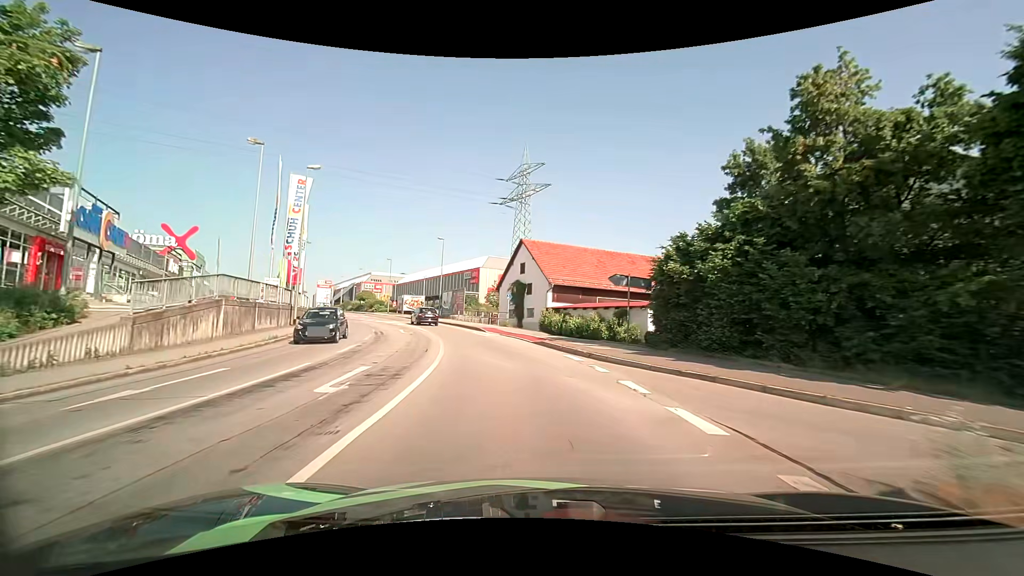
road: tertiary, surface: asphalt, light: Day
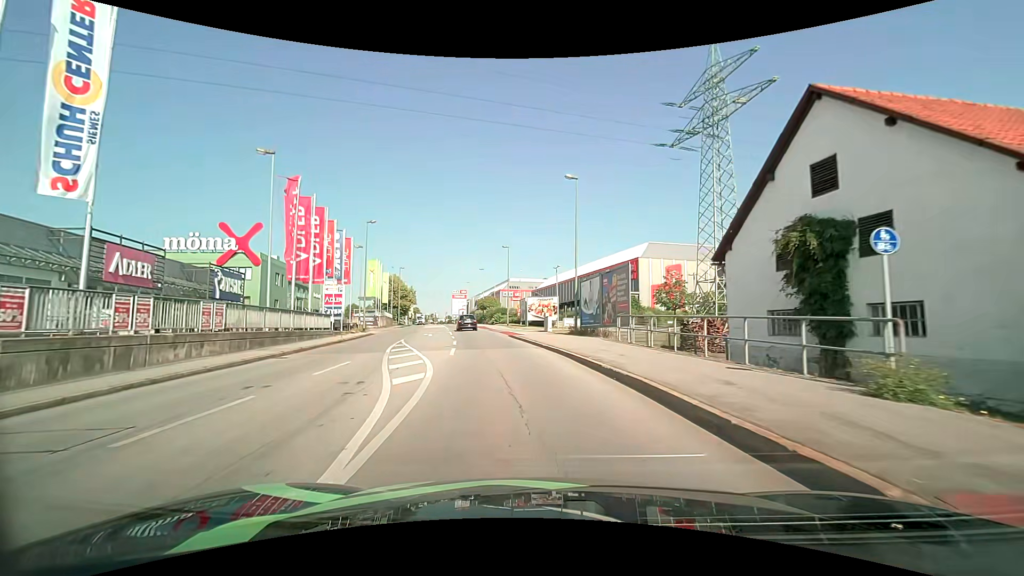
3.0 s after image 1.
(-4.7, +30.3) m; -17°
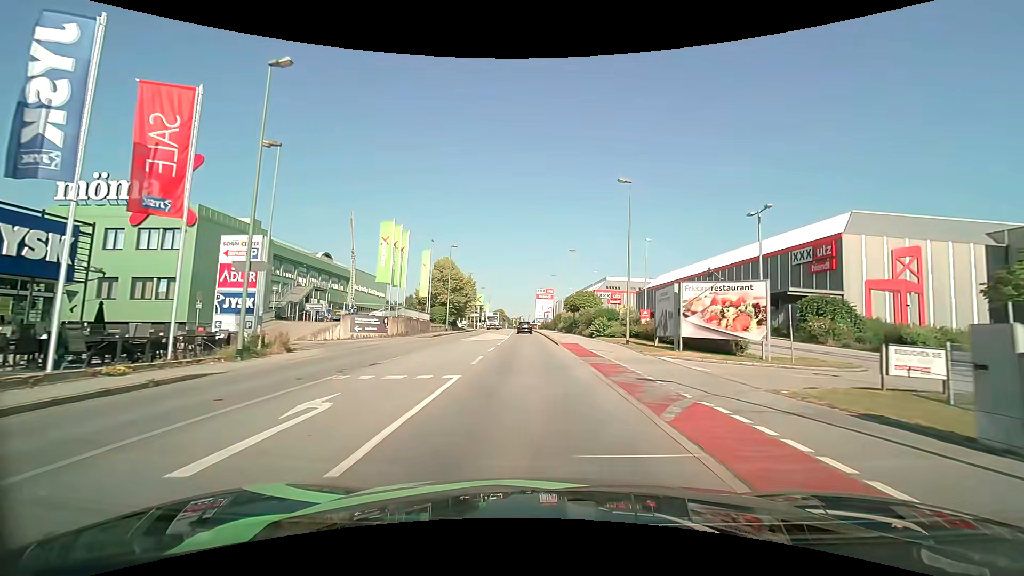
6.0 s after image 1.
(-3.3, +30.7) m; -11°
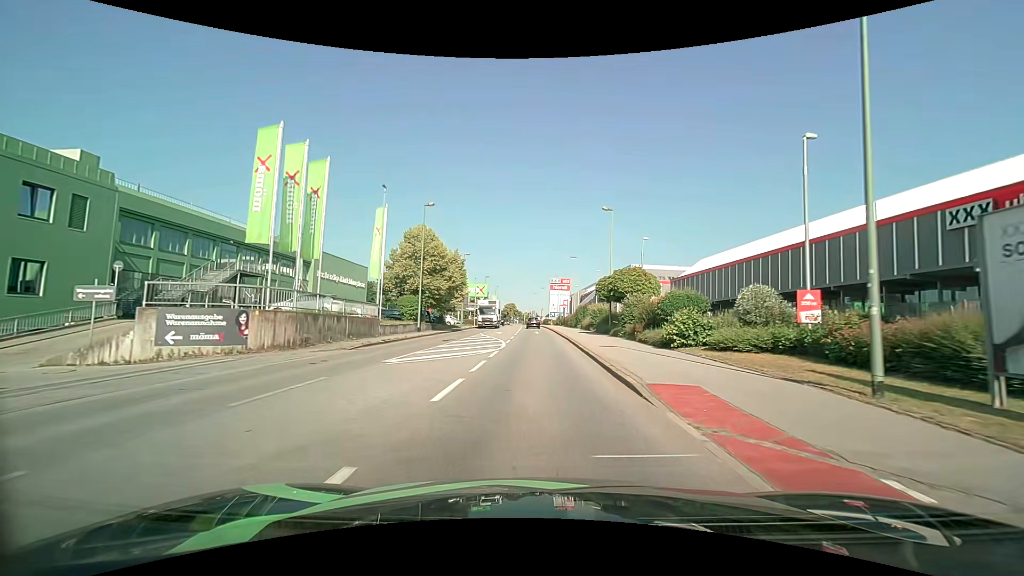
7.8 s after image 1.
(-0.2, +19.8) m; -1°
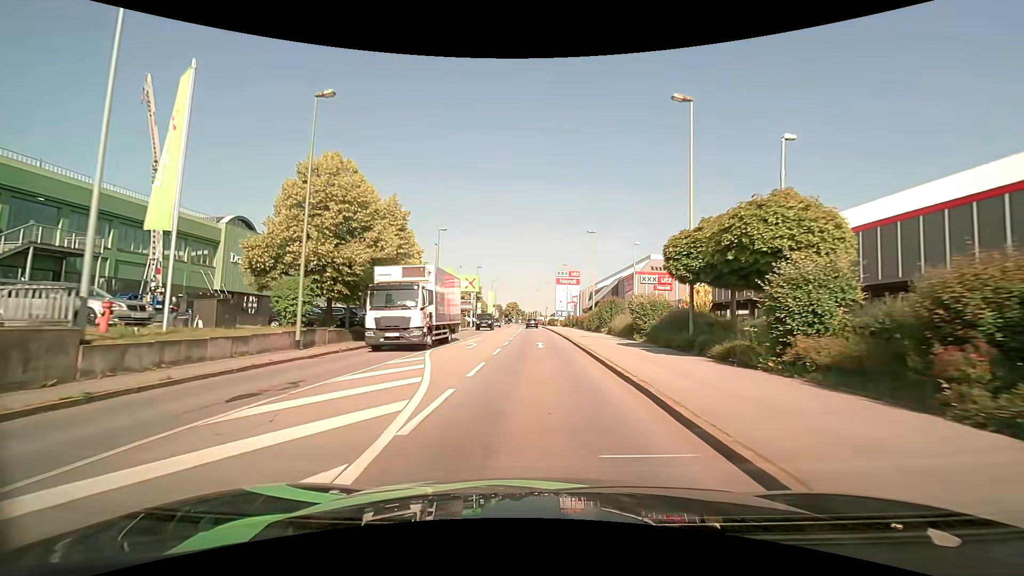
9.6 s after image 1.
(0.0, +19.9) m; 0°
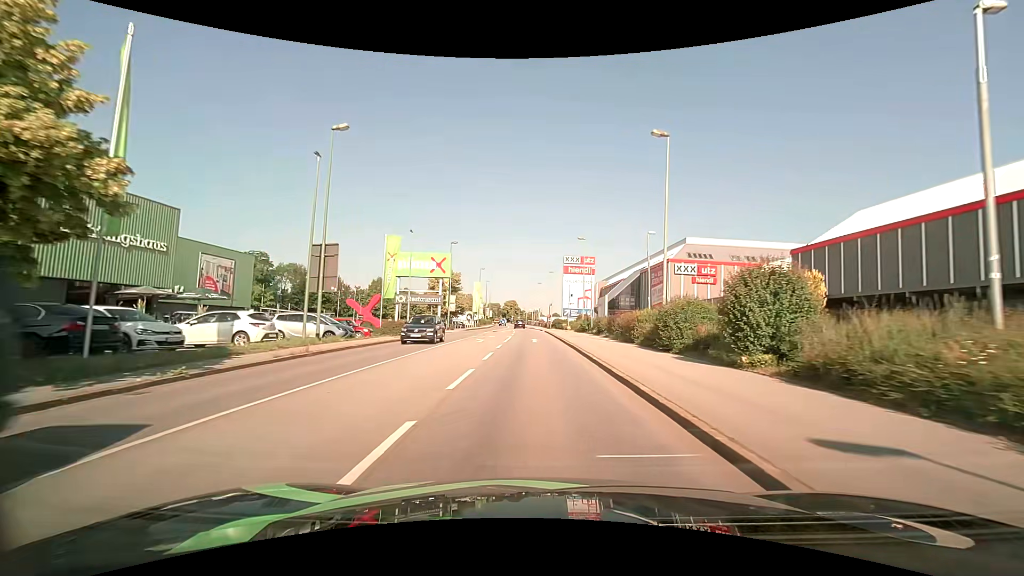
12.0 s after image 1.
(-0.2, +26.9) m; 0°
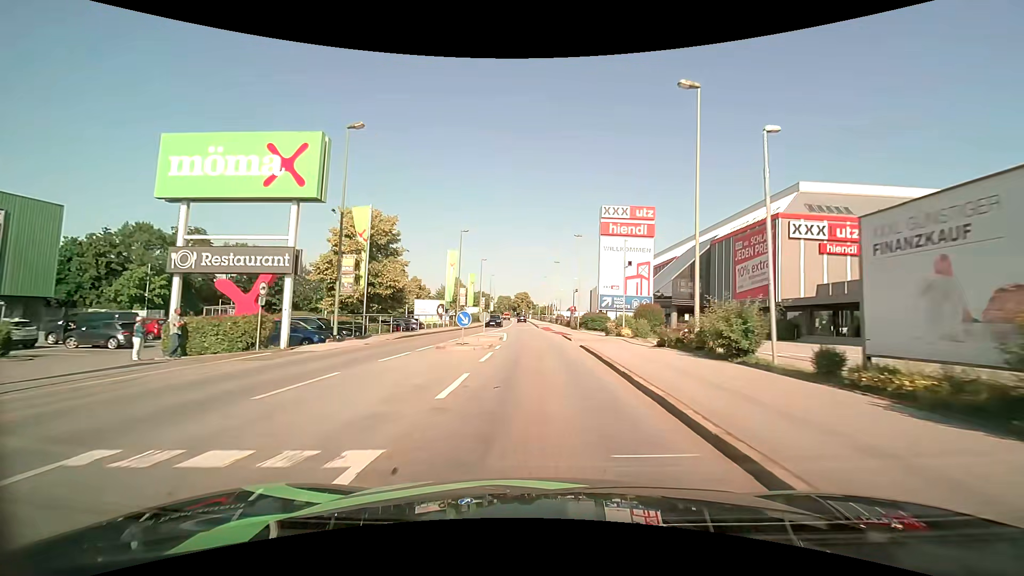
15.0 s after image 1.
(-0.3, +34.3) m; -1°
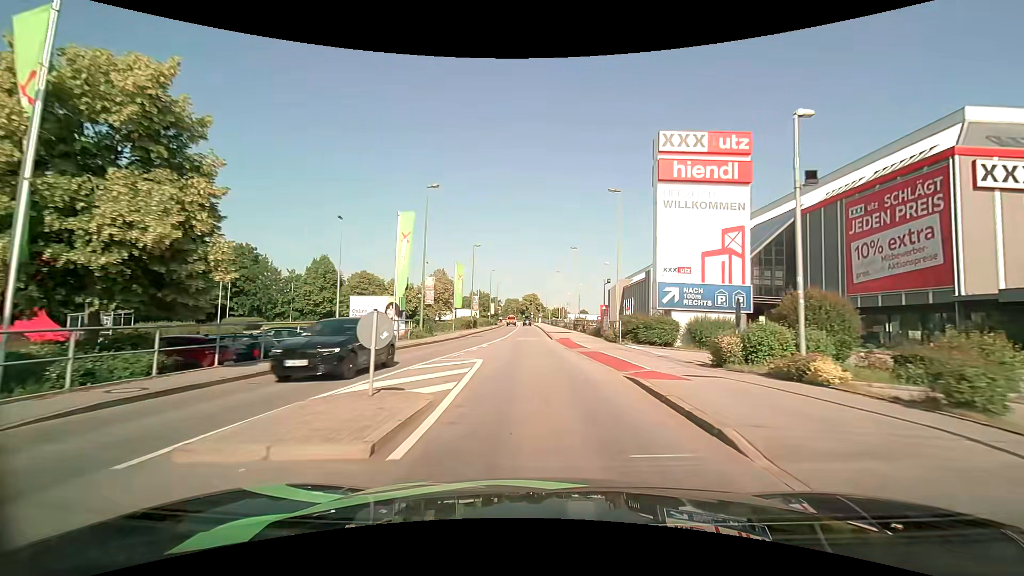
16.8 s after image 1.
(-0.2, +20.0) m; -2°
(0, +10) (0, +20) (0, +30) (0, +40) (0, +50) (-1, +60) (-1, +70) (-1, +80) (-1, +90) (-1, +100) m
